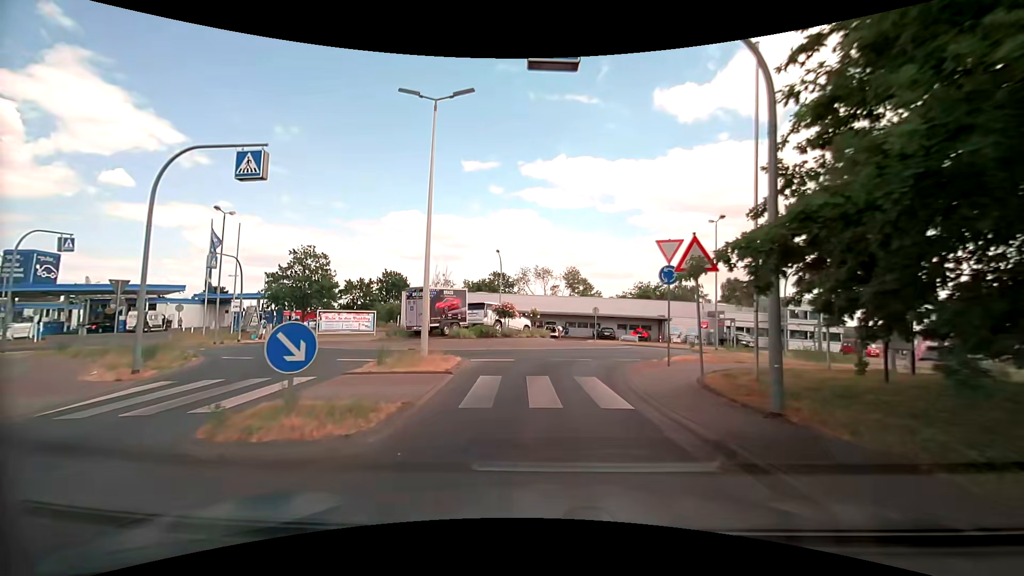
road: unclassified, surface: asphalt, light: Day
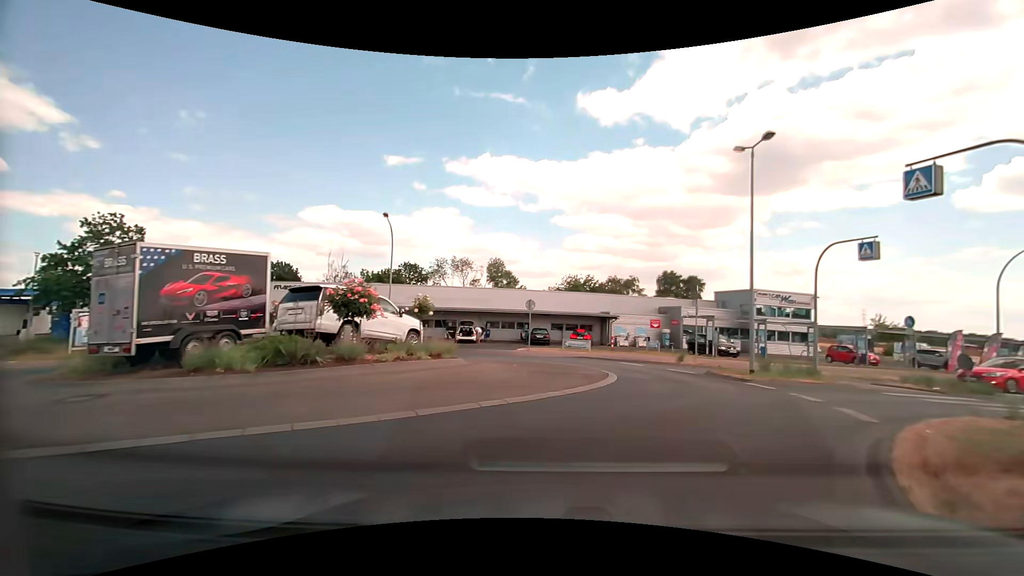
(+0.4, +14.1) m; +9°
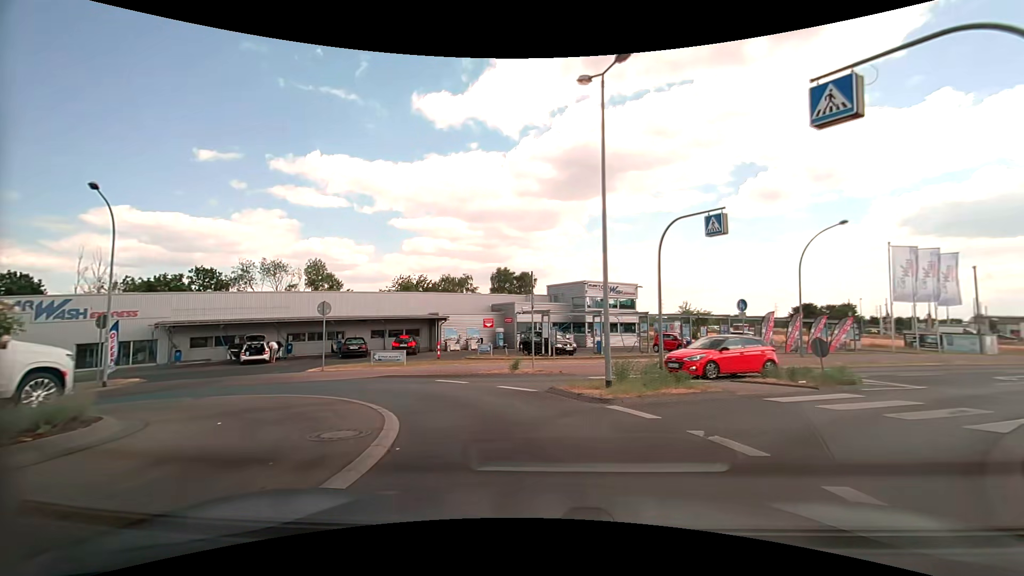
(+1.0, +6.2) m; +18°
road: tertiary
(-1, +10) (-8, +17) (-17, +16) (-23, +8) (-29, 0) (-37, -6) (-46, -11) (-54, -16) (-63, -21) (-71, -27) m
